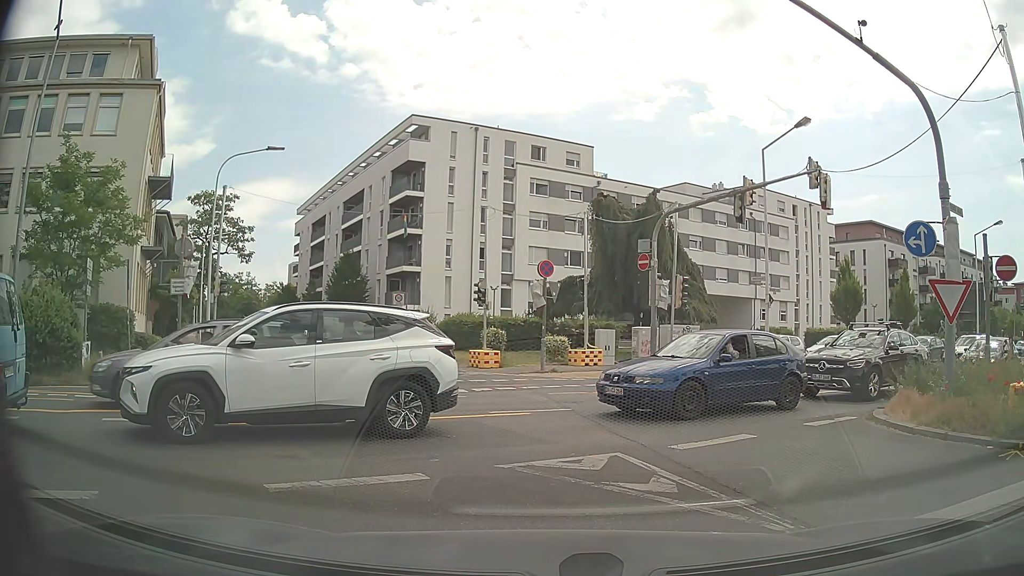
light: Day
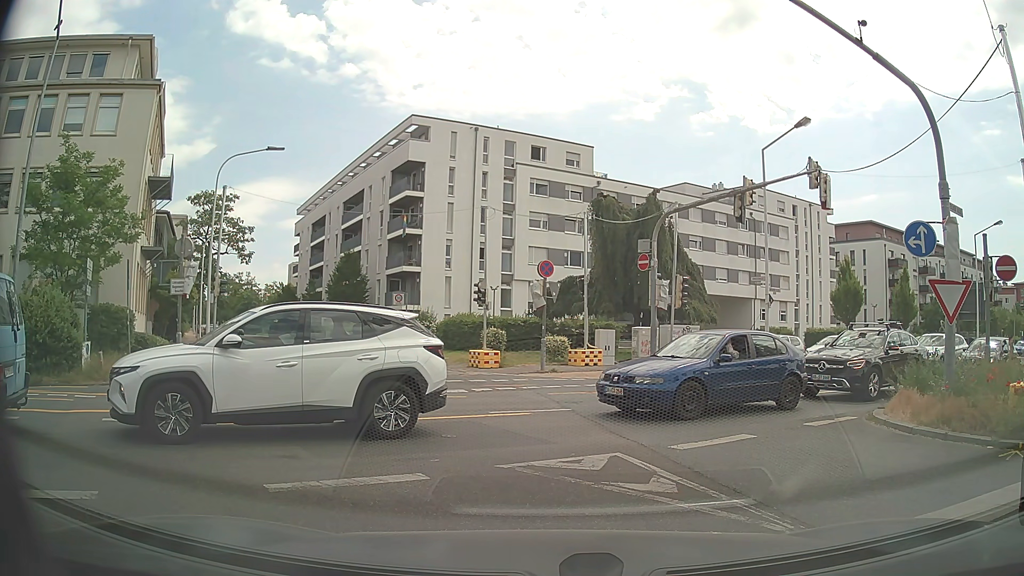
(0.0, 0.0) m; 0°
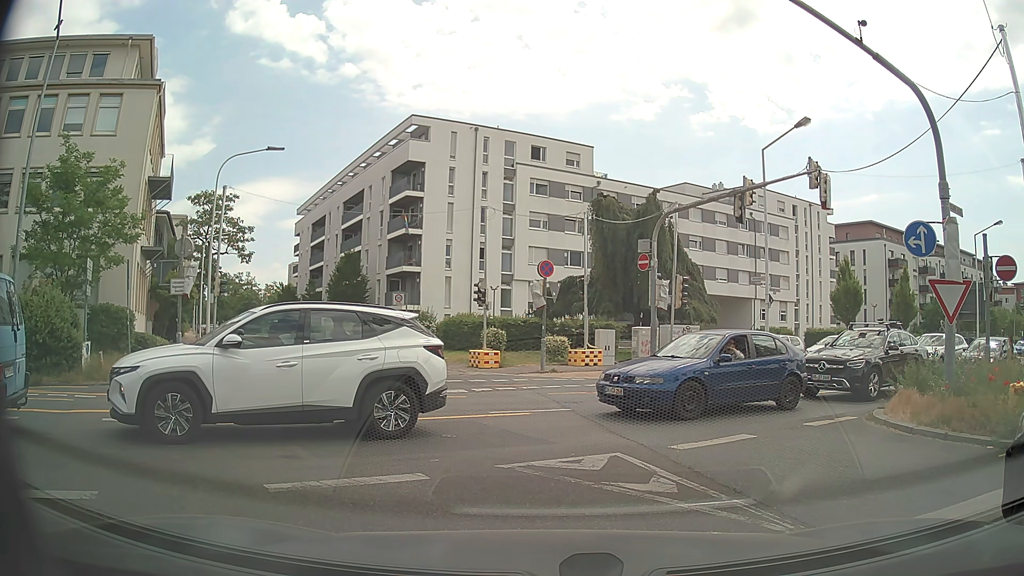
(0.0, 0.0) m; 0°
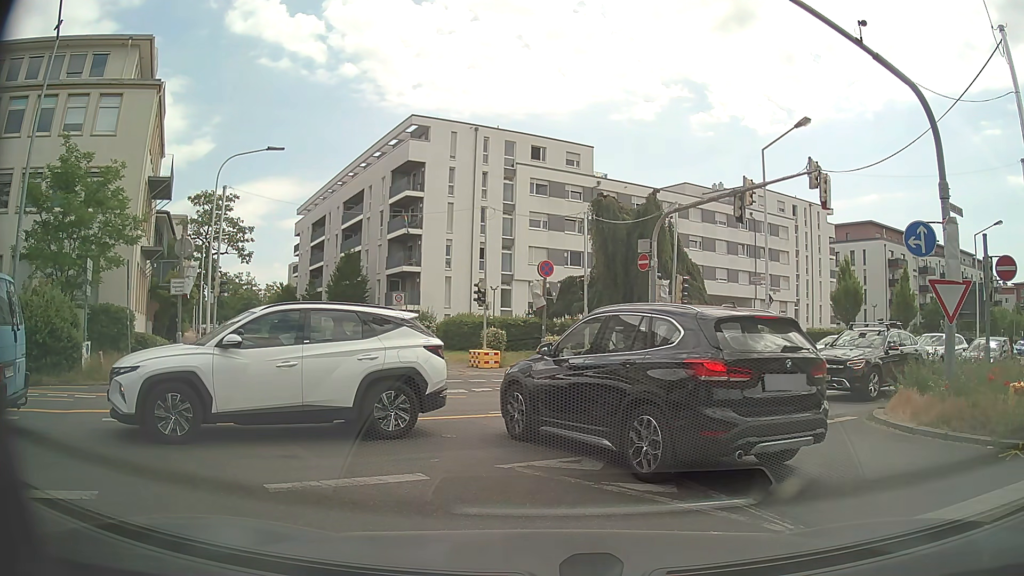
(0.0, 0.0) m; 0°
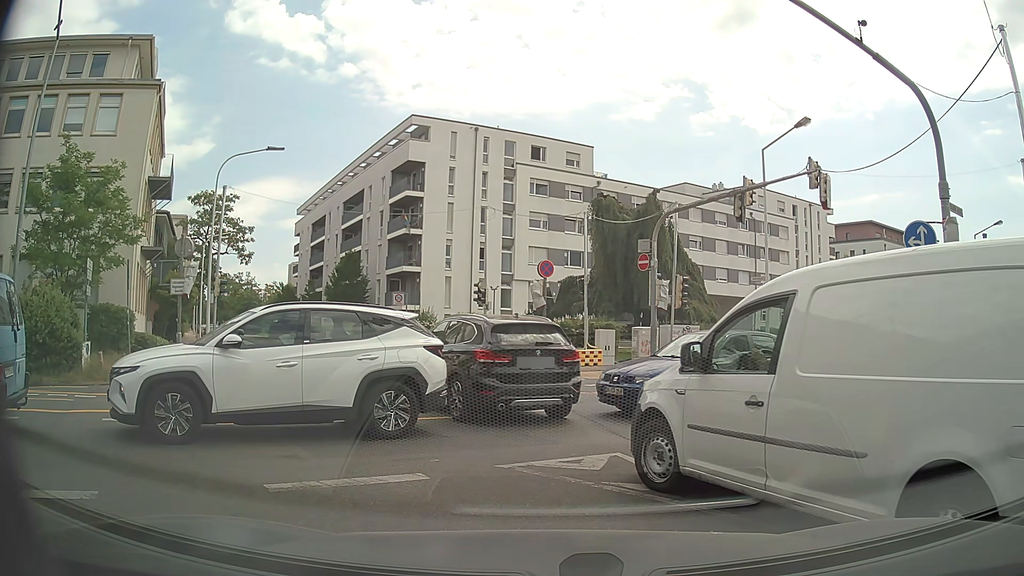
(0.0, 0.0) m; 0°
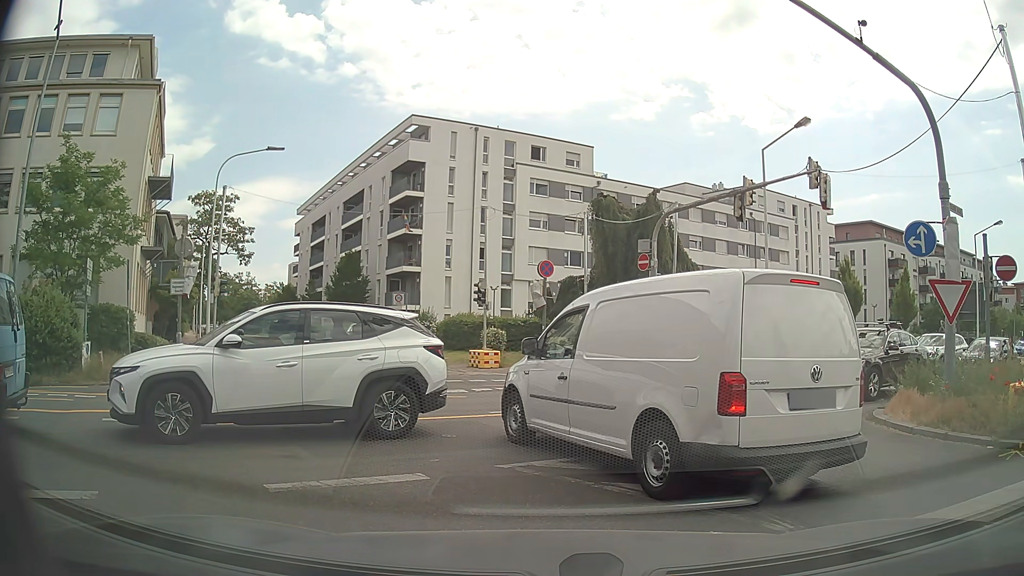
(0.0, 0.0) m; 0°
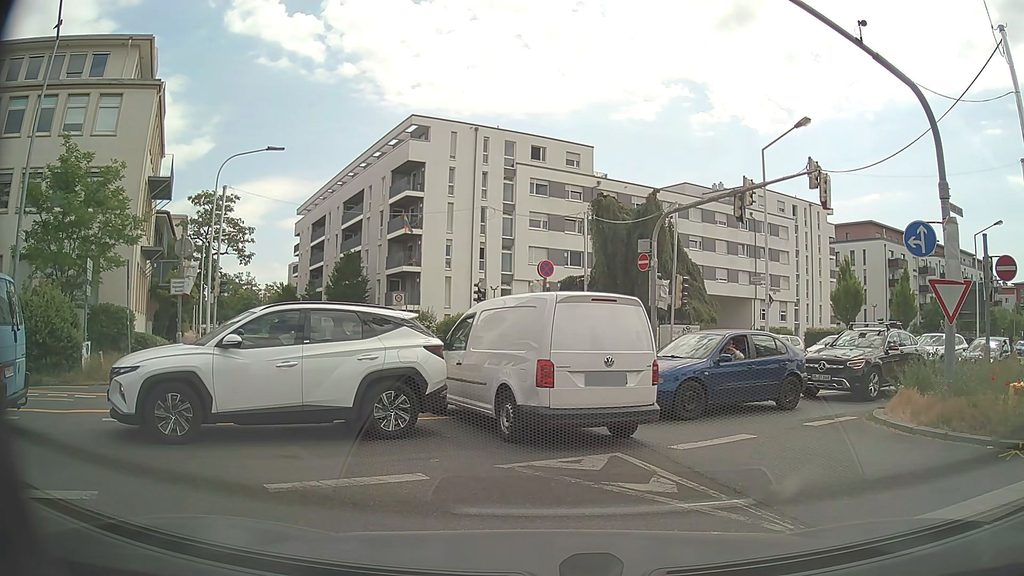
(0.0, 0.0) m; 0°
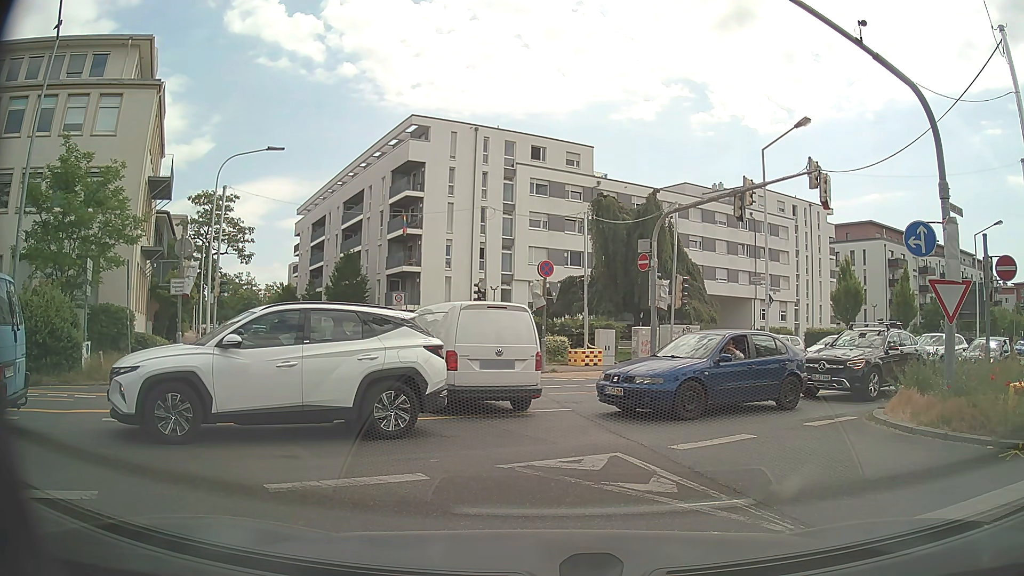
(0.0, 0.0) m; 0°
